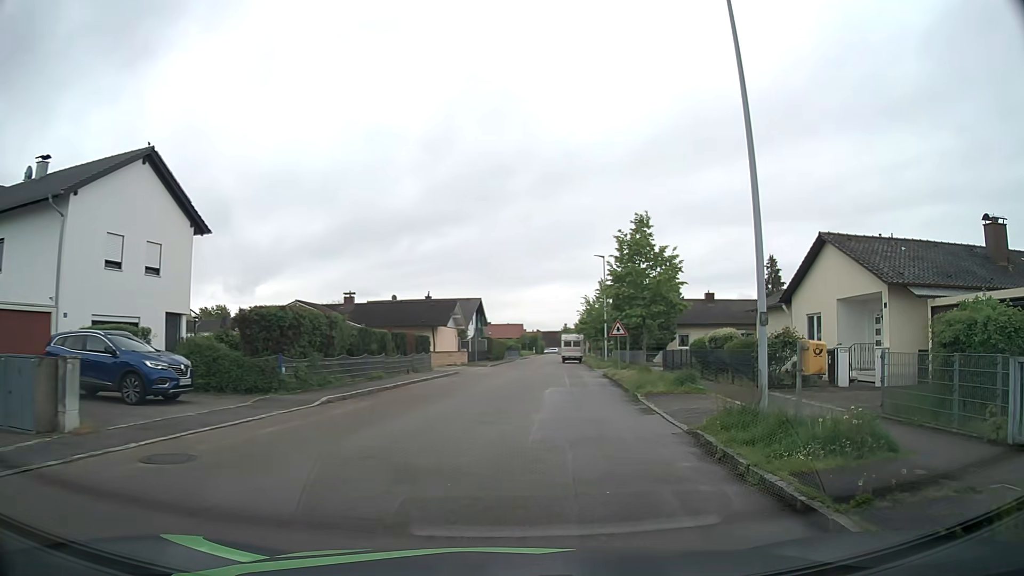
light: Day
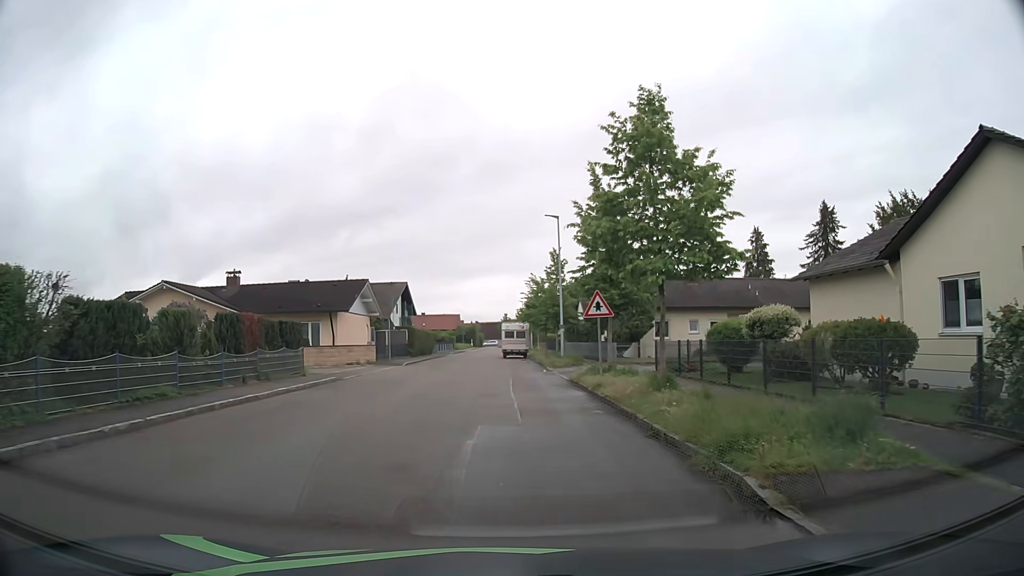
(+0.8, +13.0) m; +5°
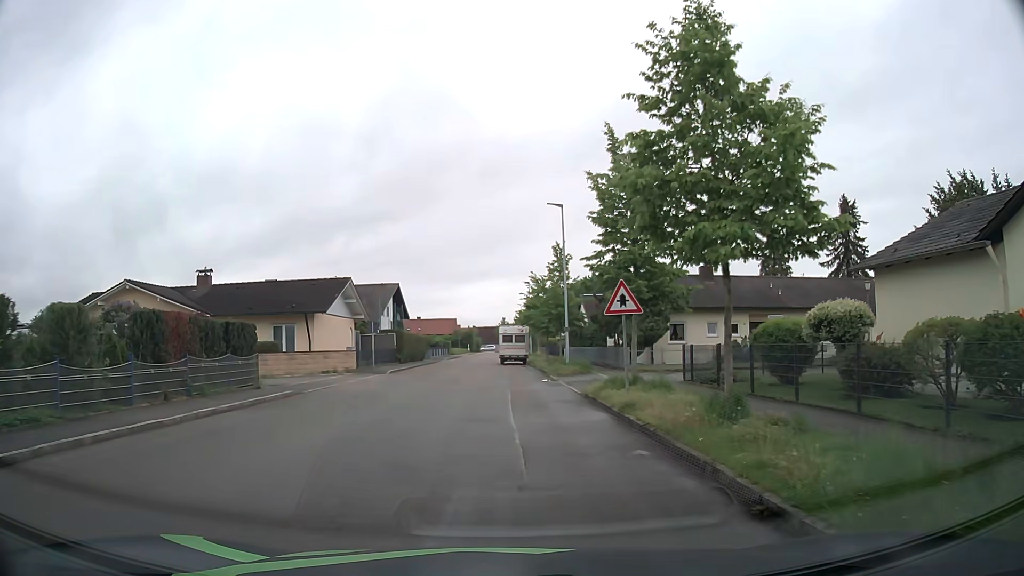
(0.0, +4.4) m; 0°
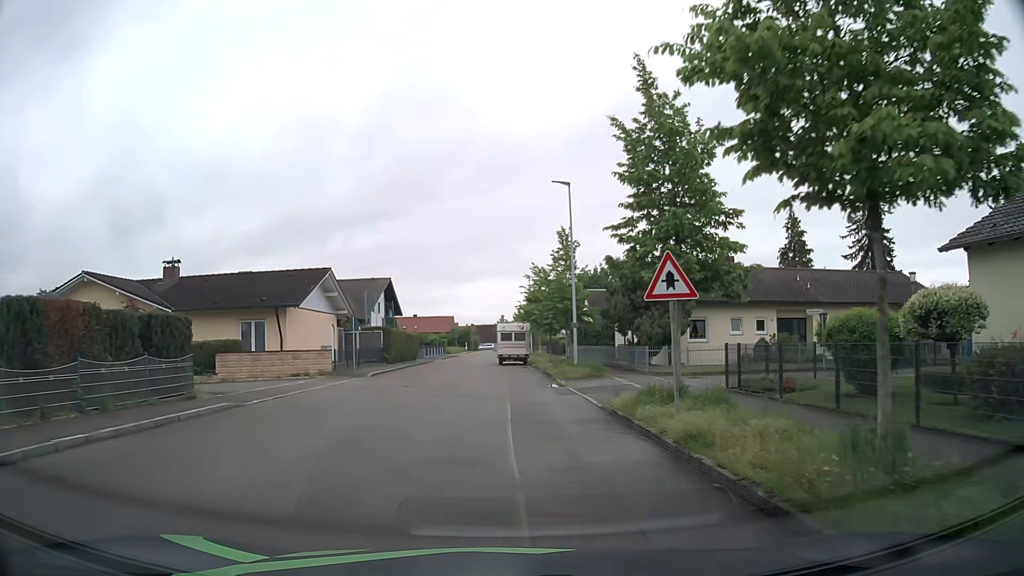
(0.0, +4.4) m; 0°
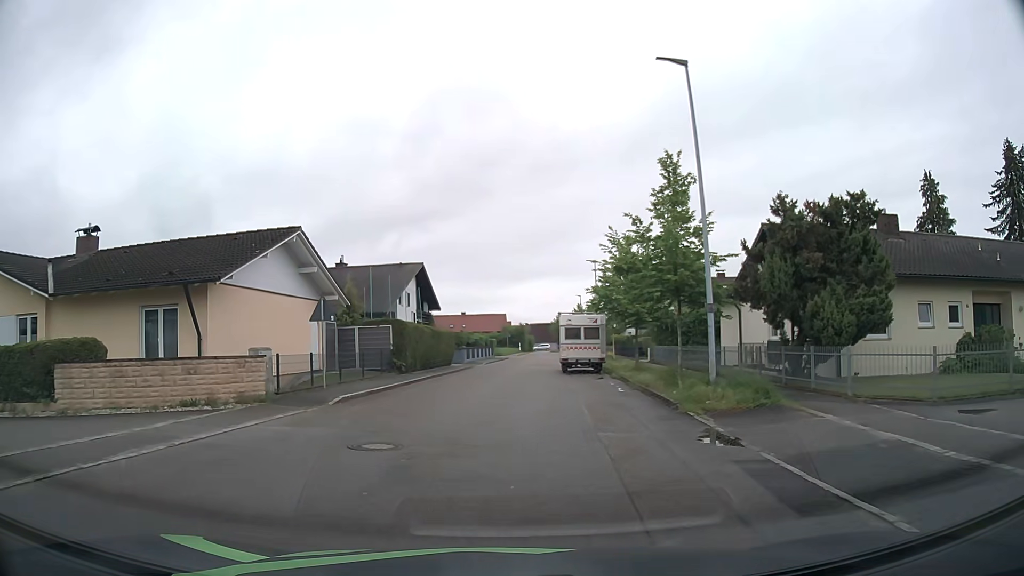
(-0.5, +13.2) m; -4°
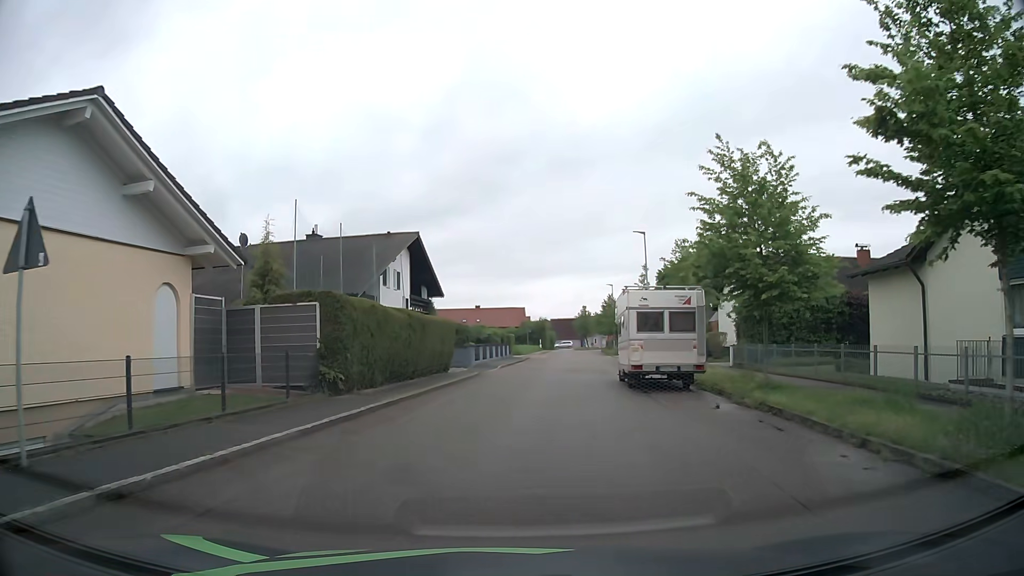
(-0.6, +13.5) m; -3°
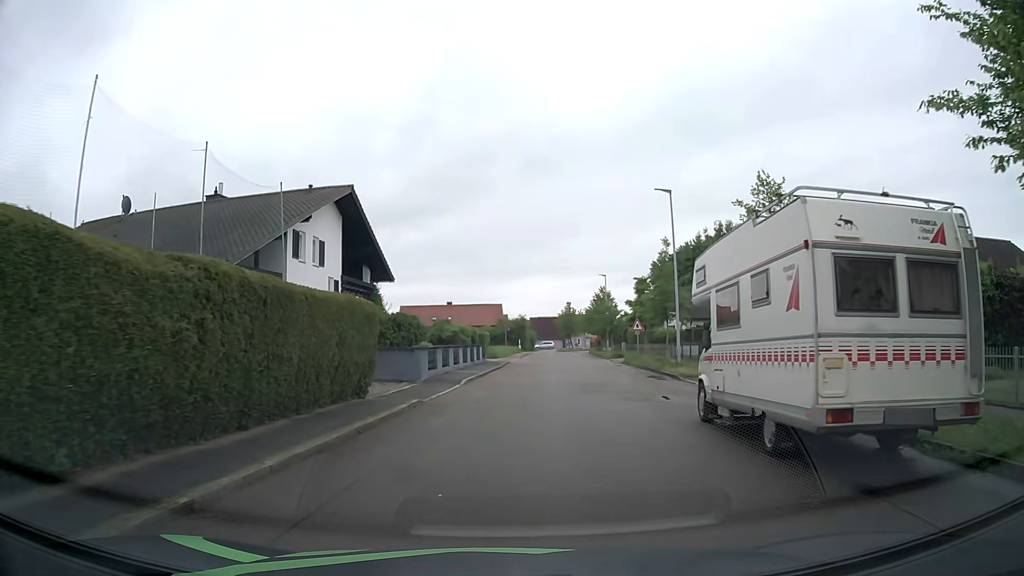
(+0.1, +12.3) m; +2°
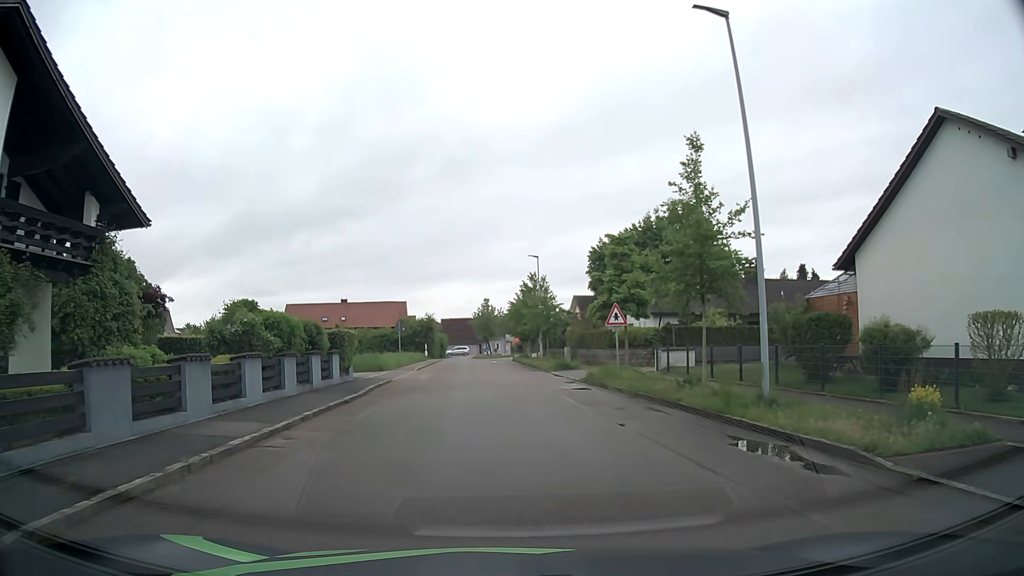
(+1.1, +18.4) m; +7°
(0, +10) (0, +20) (0, +30) (0, +40) (-1, +50) (-1, +60) (-1, +70) (0, +80) (+2, +90) (+3, +100) m
